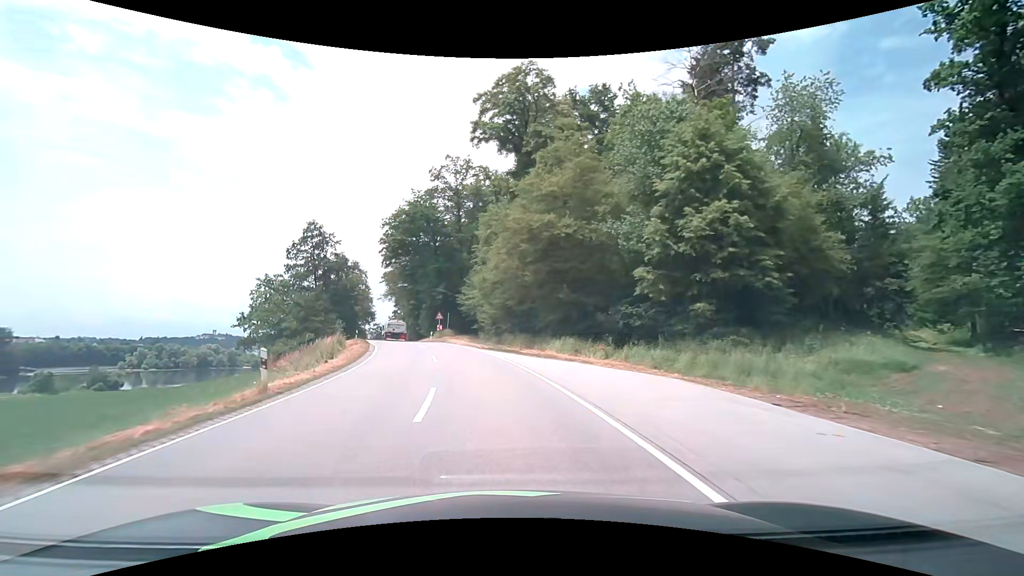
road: secondary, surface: asphalt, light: Day
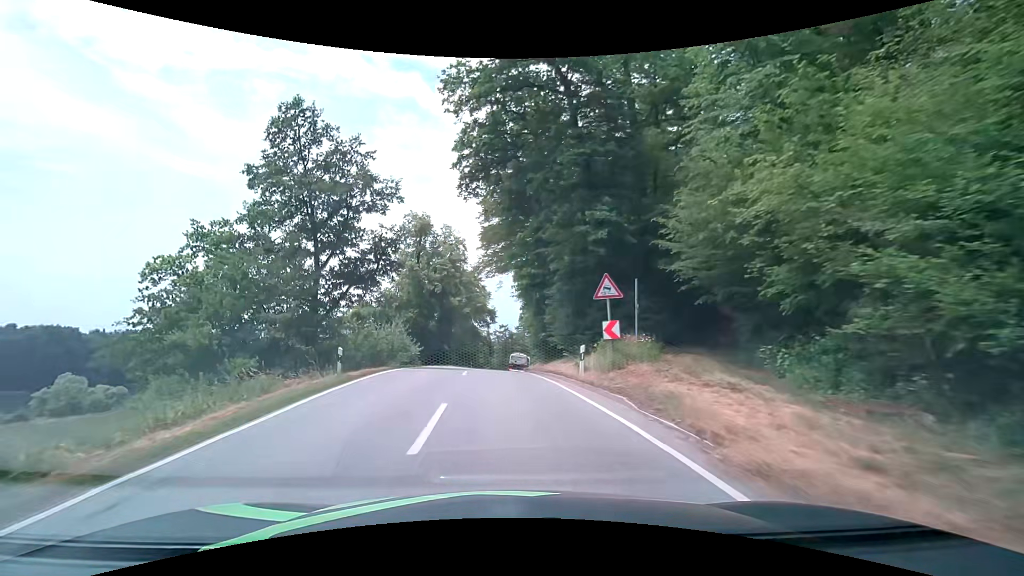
(-5.4, +38.0) m; -16°
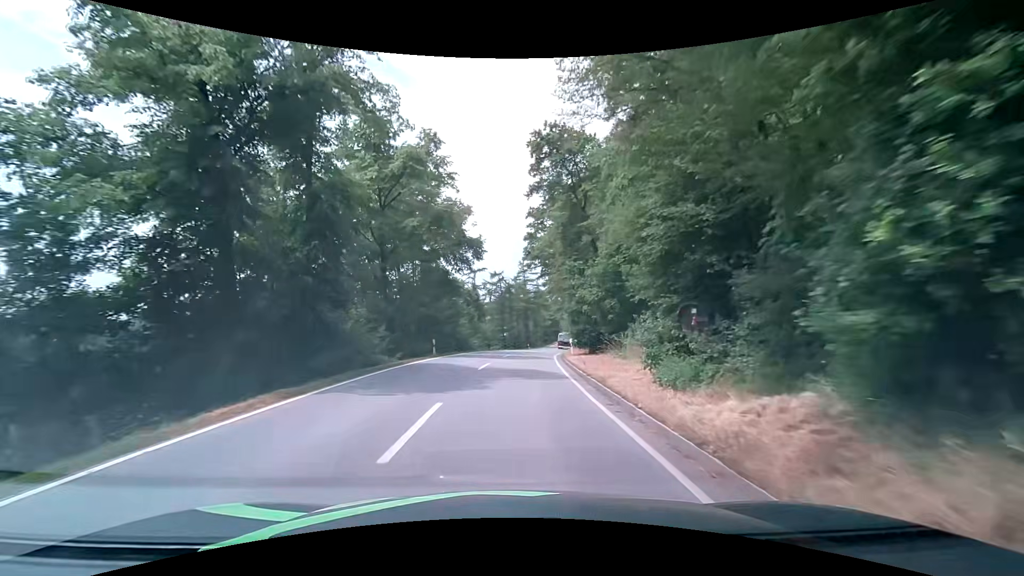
(-0.6, +36.7) m; +2°
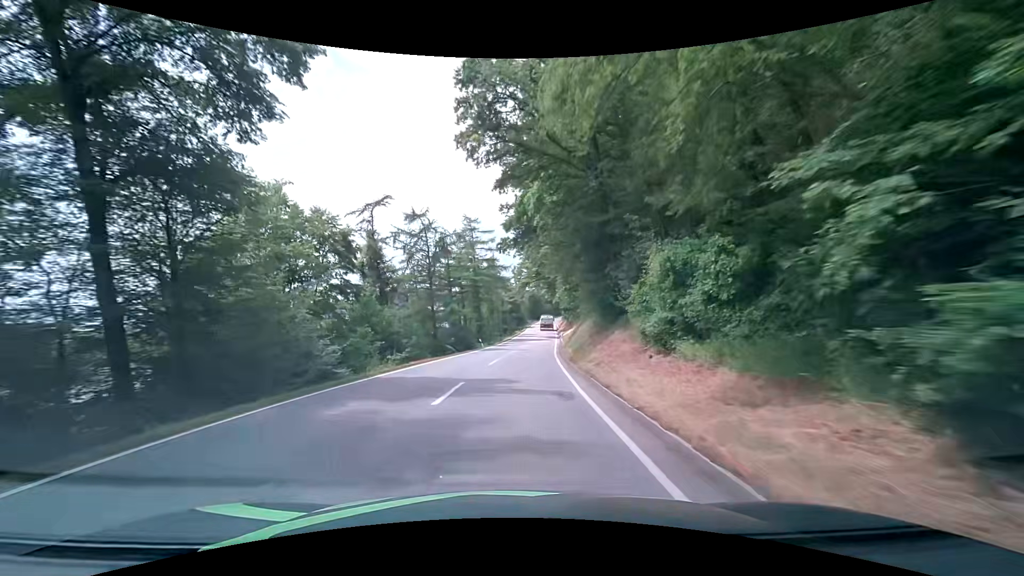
(+1.1, +32.1) m; +4°
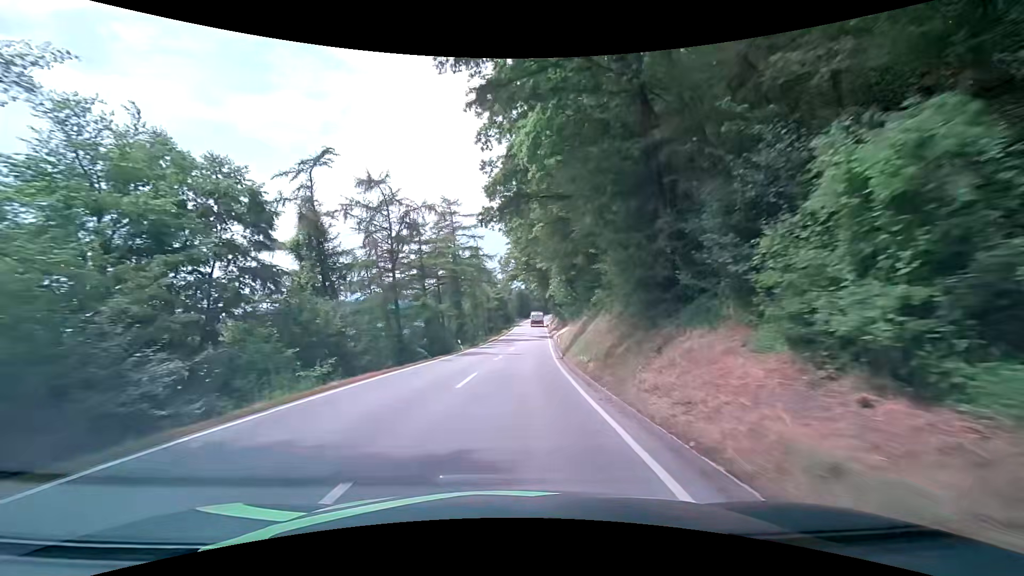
(+0.1, +8.6) m; +1°
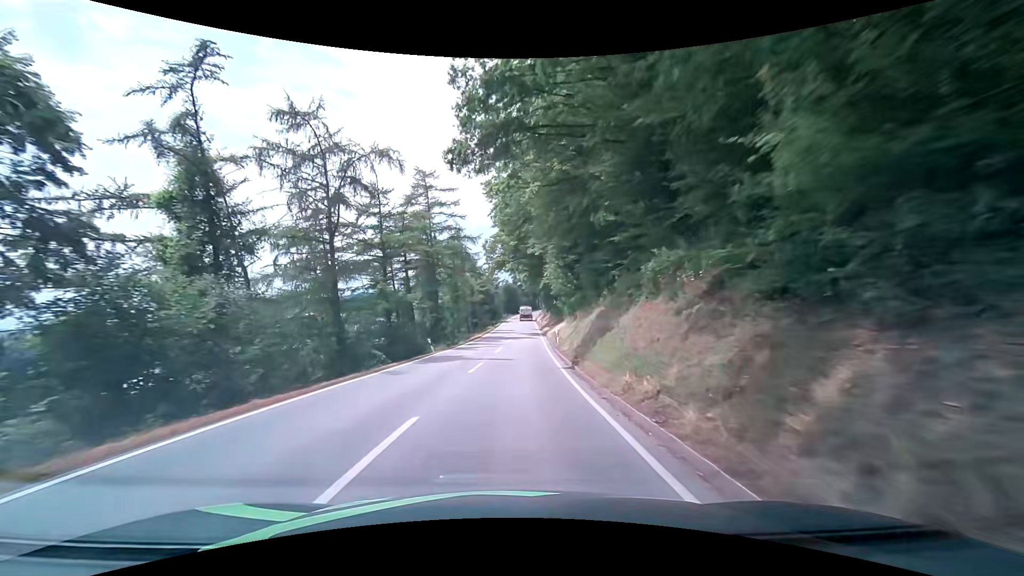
(+0.2, +8.9) m; +2°
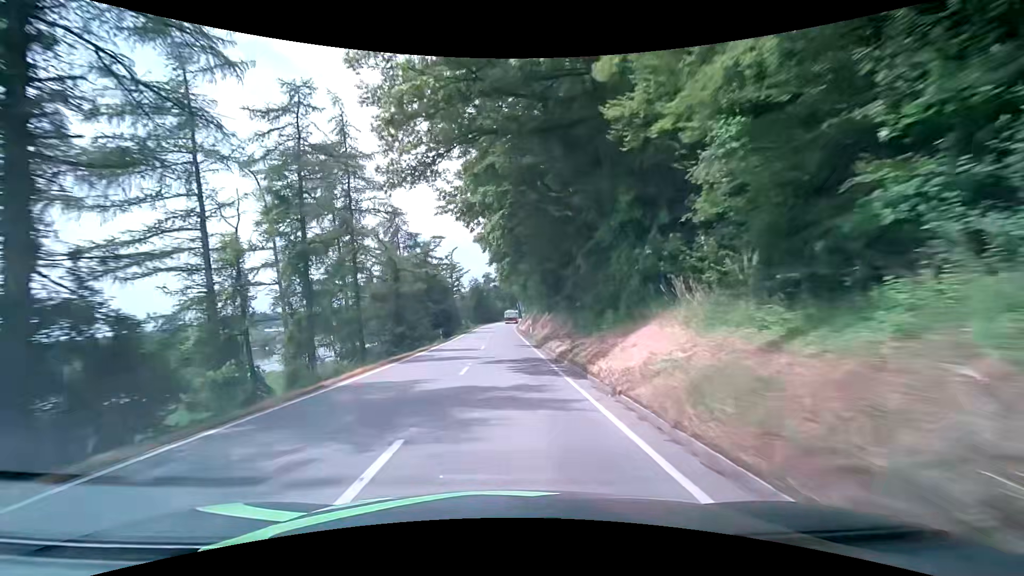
(+1.3, +37.9) m; +4°
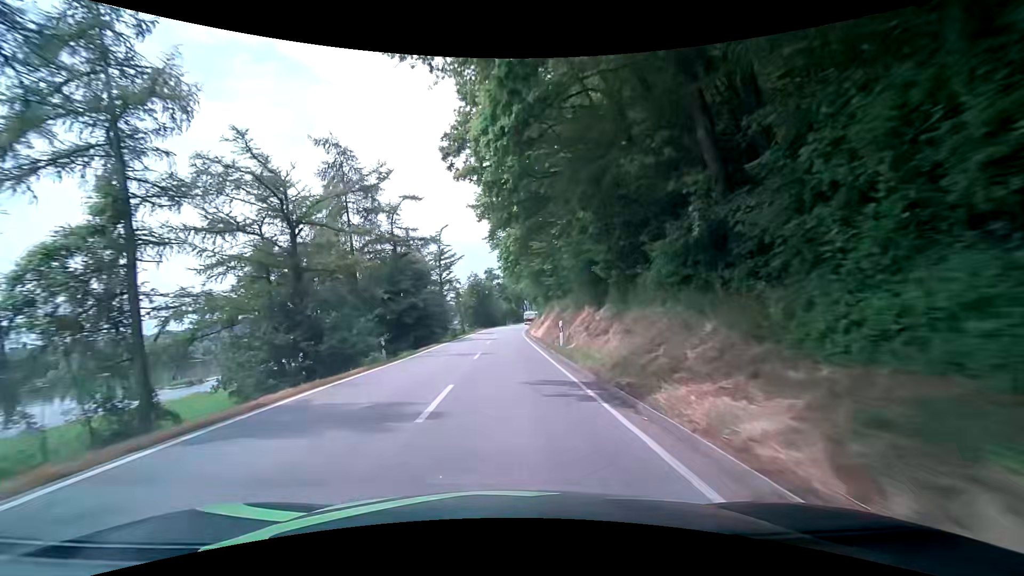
(-0.4, +19.9) m; -1°
(0, +10) (0, +20) (0, +30) (-1, +40) (-1, +50) (-1, +60) (-1, +70) (0, +80) (0, +90) (+2, +100) m
